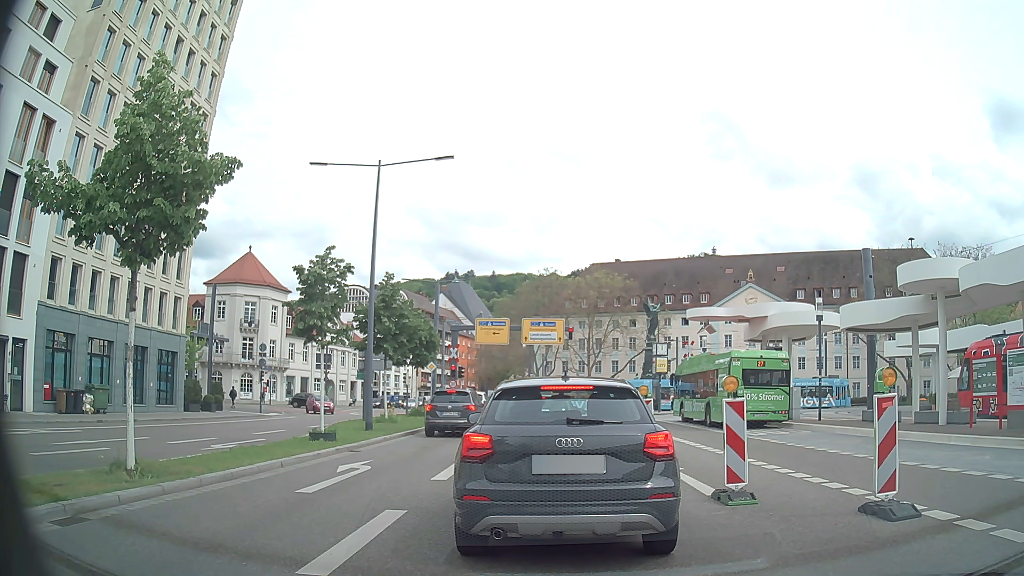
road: primary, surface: asphalt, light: Day
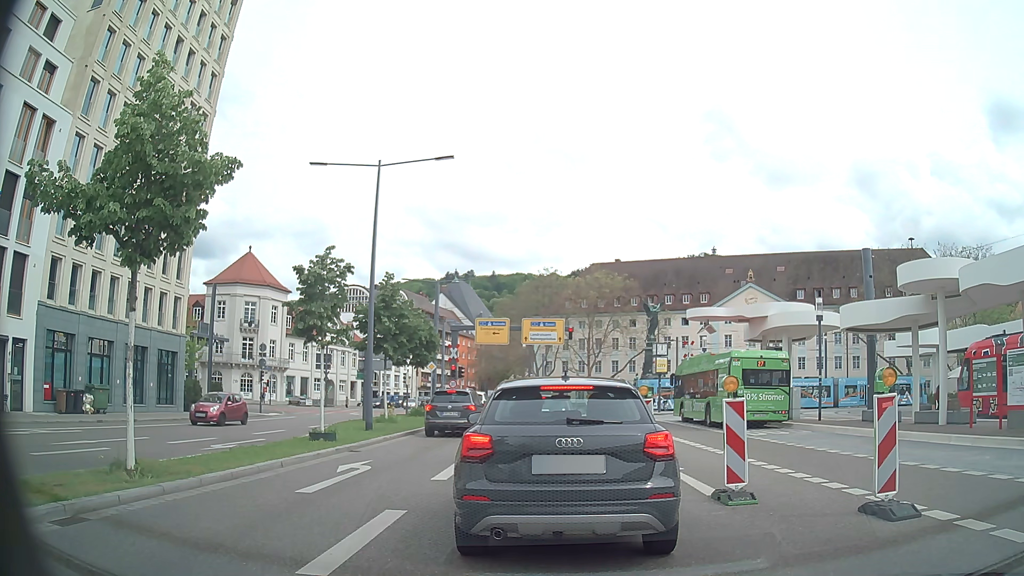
(0.0, 0.0) m; 0°
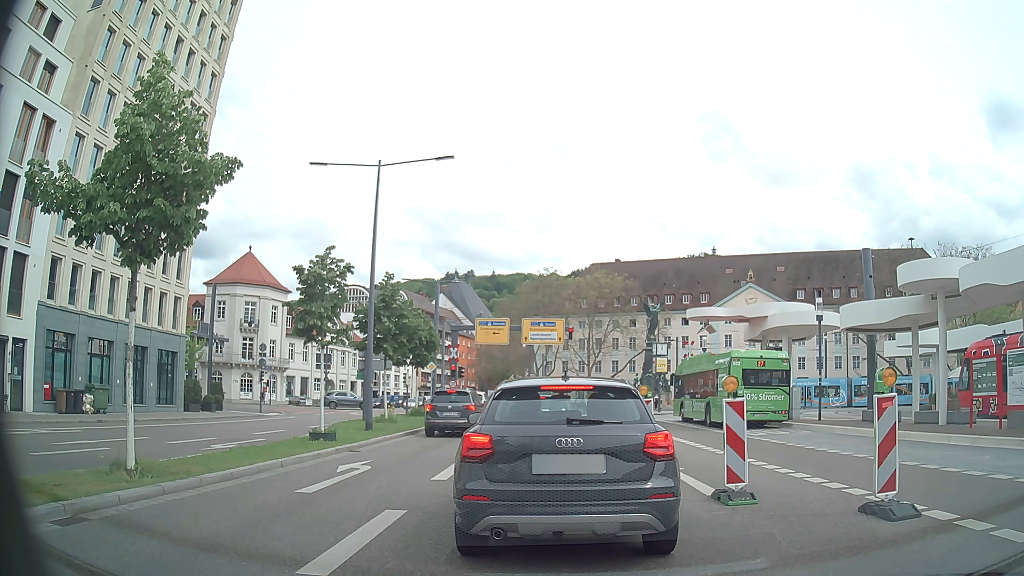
(0.0, 0.0) m; 0°
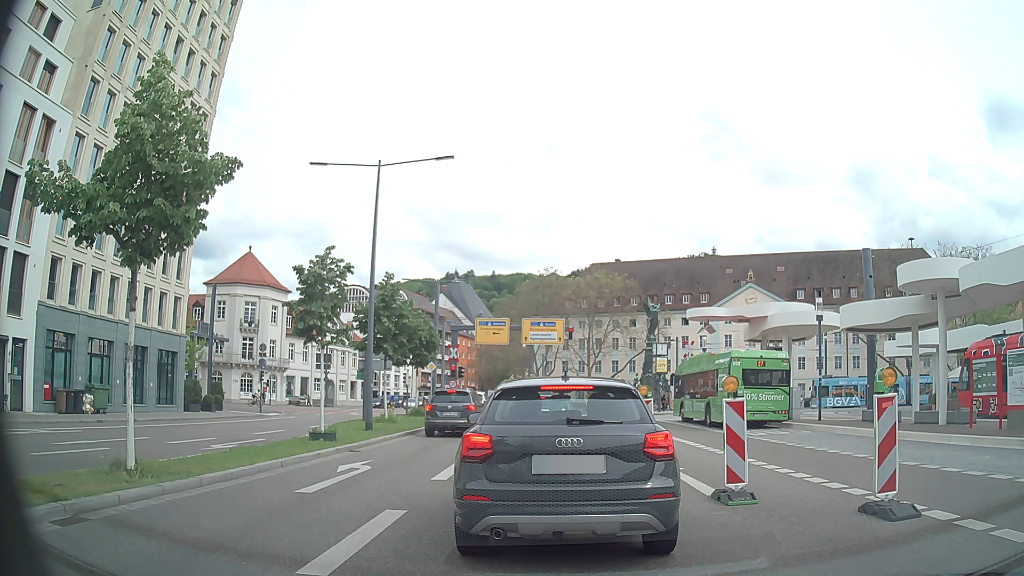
(0.0, 0.0) m; 0°
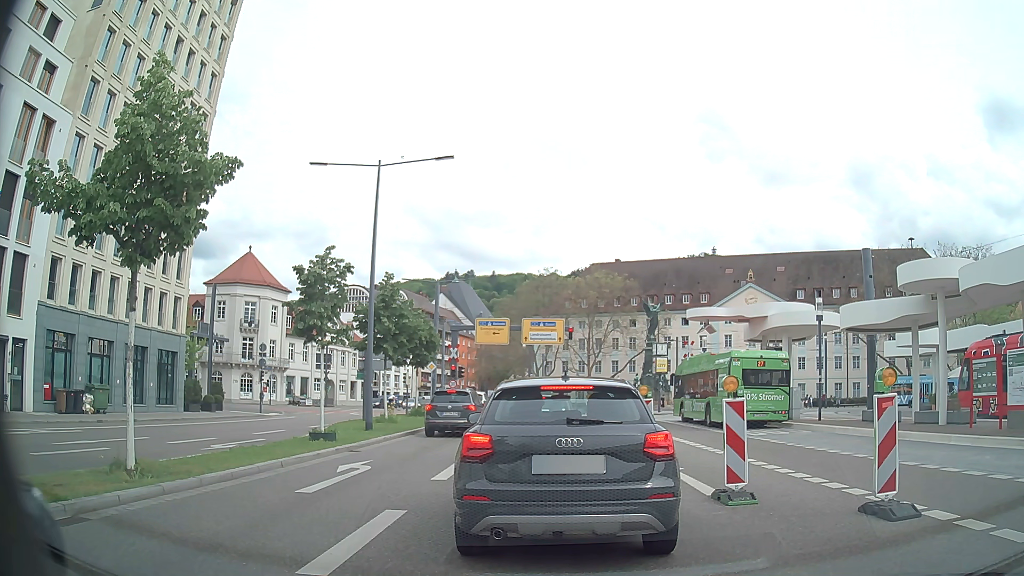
(0.0, 0.0) m; 0°
(0, +10) (0, +20) (-1, +30) (-1, +40) (-2, +50) (-4, +60) (-6, +70) (-8, +79) (-11, +89) (-12, +99) m
